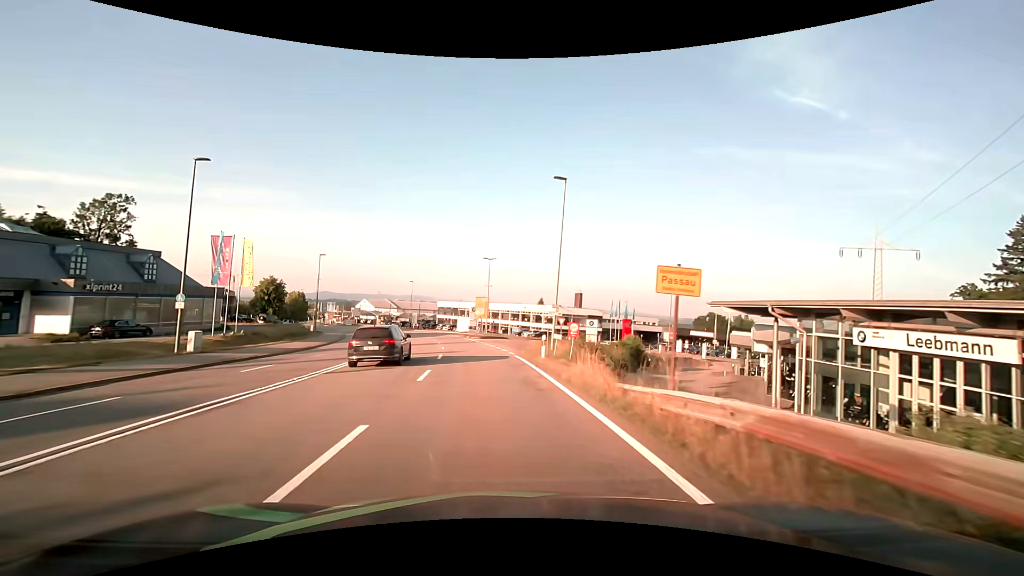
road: secondary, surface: asphalt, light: Day
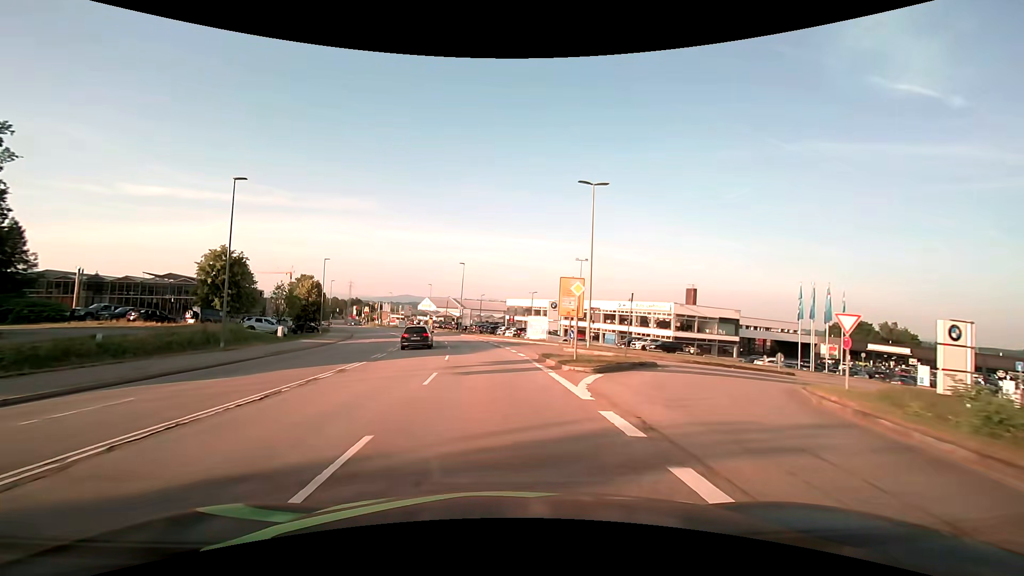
(-2.7, +36.2) m; -9°
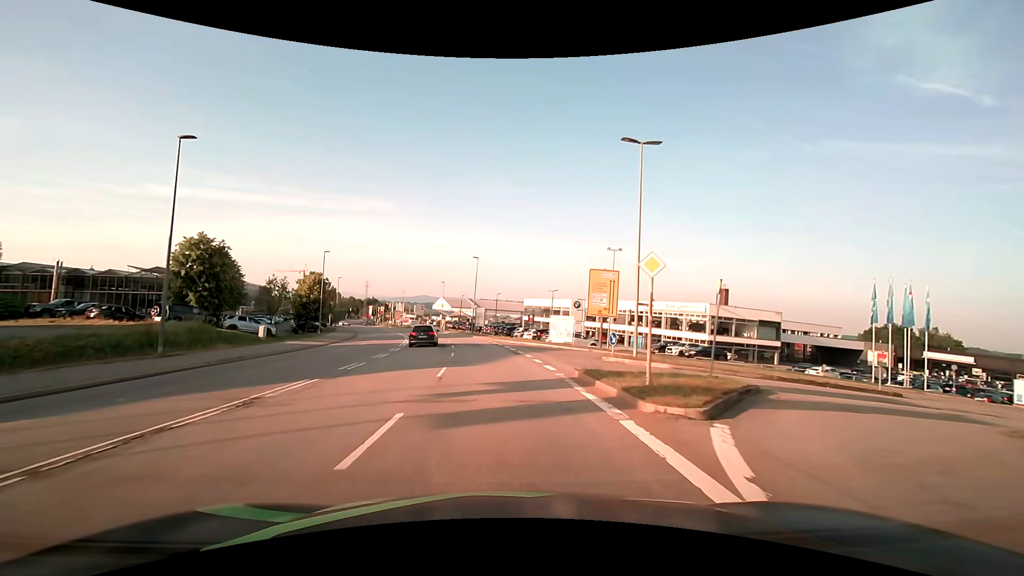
(-0.1, +7.1) m; -2°
(0, +10) (-1, +20) (-2, +30) (-3, +40) (-5, +50) (-7, +60) (-9, +69) (-12, +79) (-14, +89) (-17, +98) m
